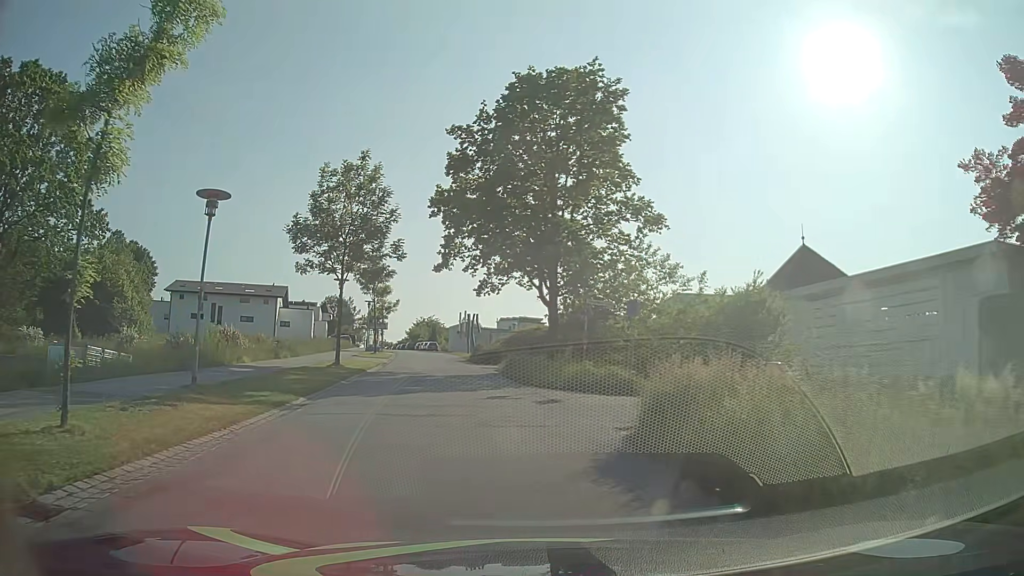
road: residential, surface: asphalt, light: Day
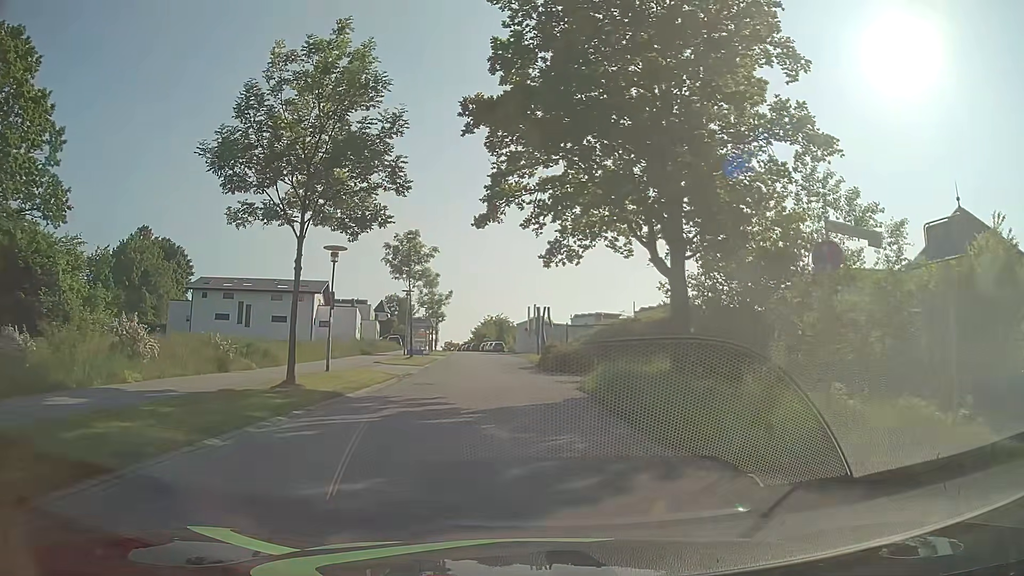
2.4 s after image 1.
(-1.0, +13.4) m; -6°
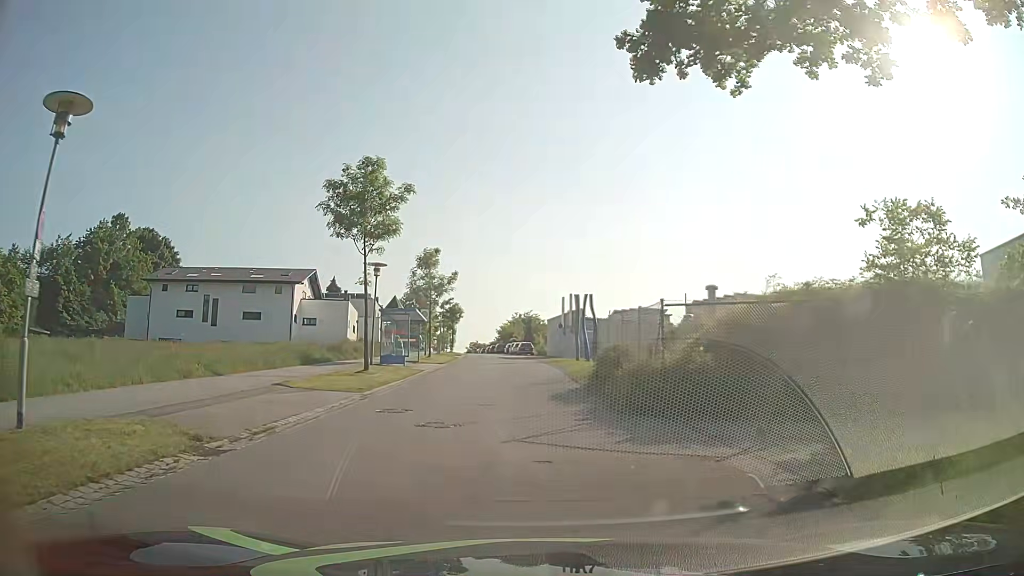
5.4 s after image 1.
(-0.4, +16.7) m; -4°
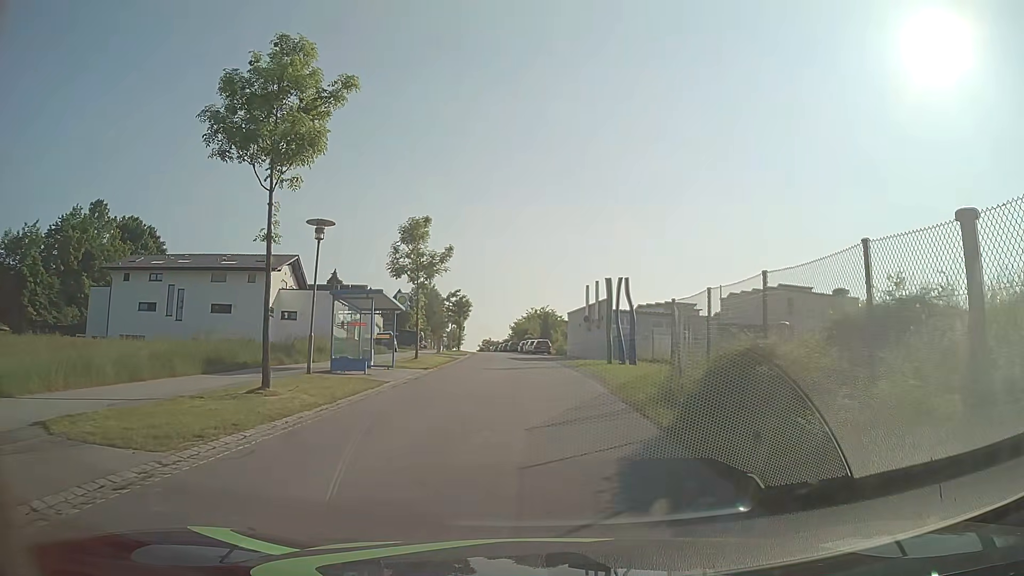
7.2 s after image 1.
(-0.1, +10.3) m; 0°
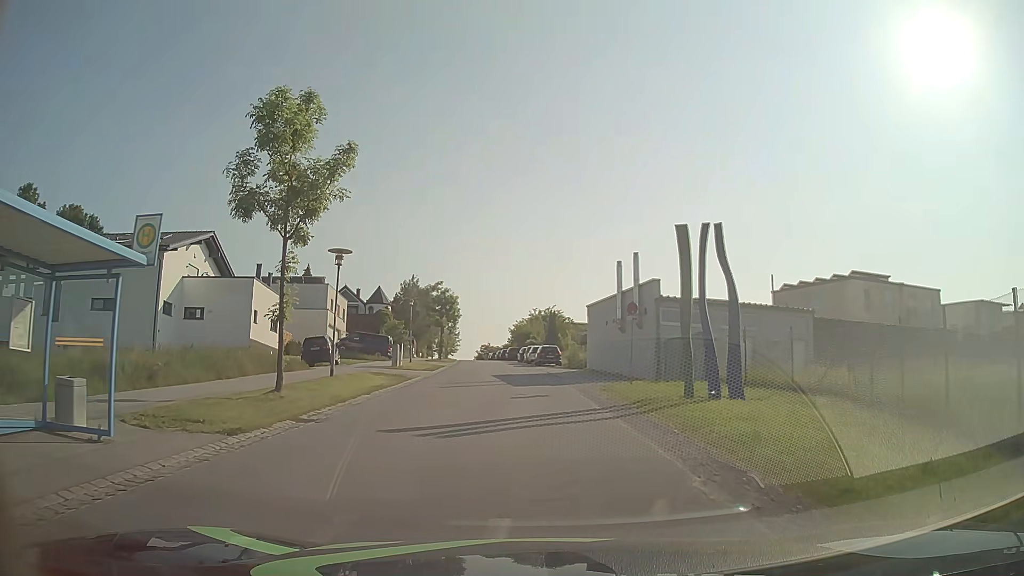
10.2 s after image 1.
(-0.3, +17.9) m; -2°
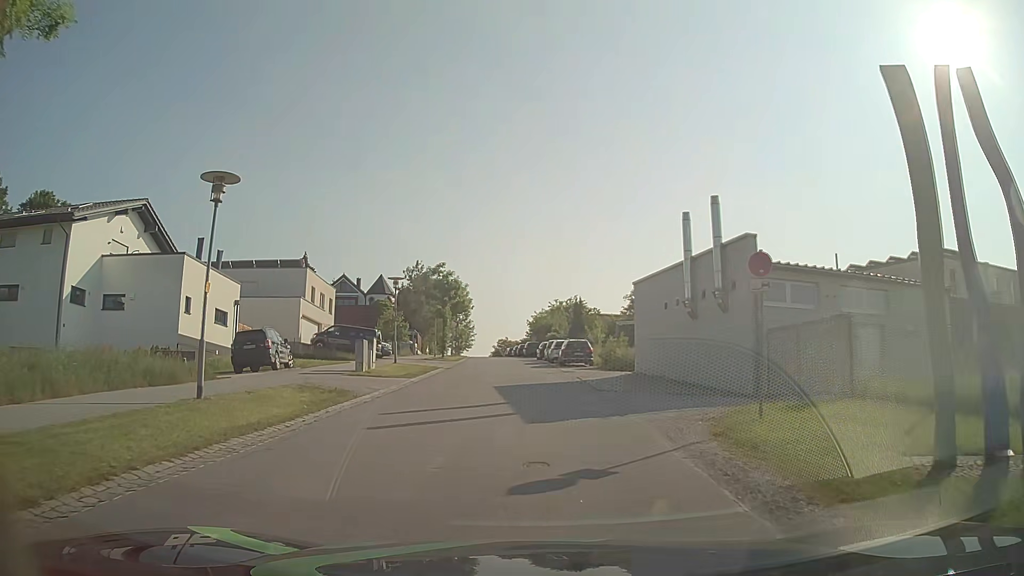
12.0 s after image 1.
(-0.1, +11.0) m; -2°
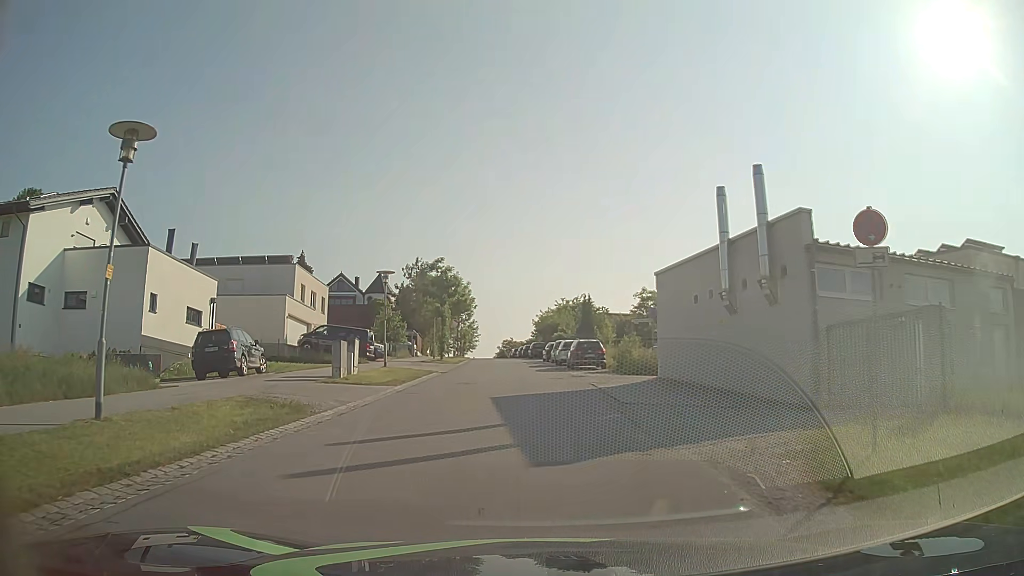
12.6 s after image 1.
(0.0, +3.7) m; 0°
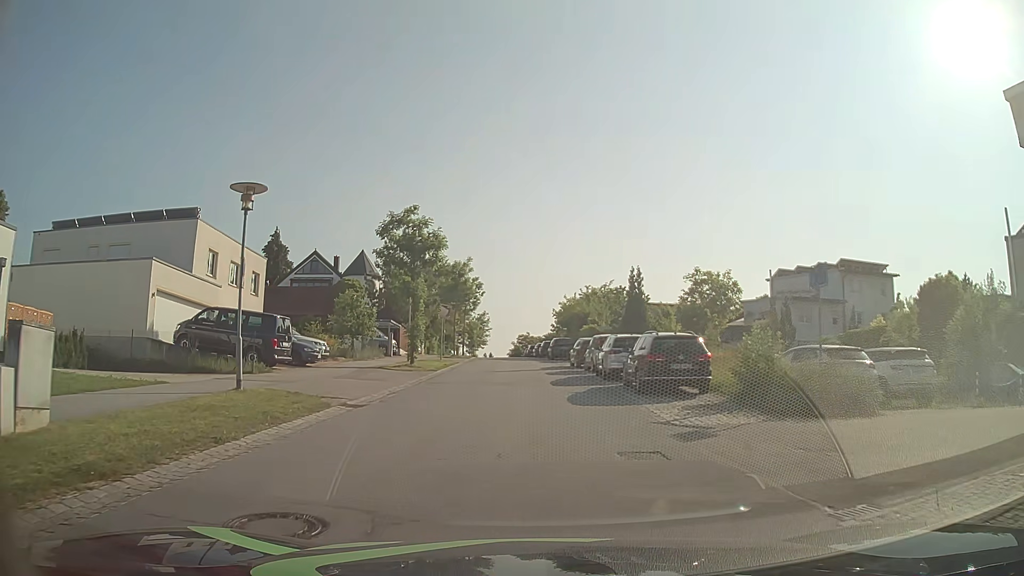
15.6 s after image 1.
(-0.2, +17.3) m; -1°
(0, +10) (0, +20) (-1, +30) (-1, +40) (-1, +50) (-2, +60) (-3, +70) (-4, +80) (-4, +90) (-5, +100) m
